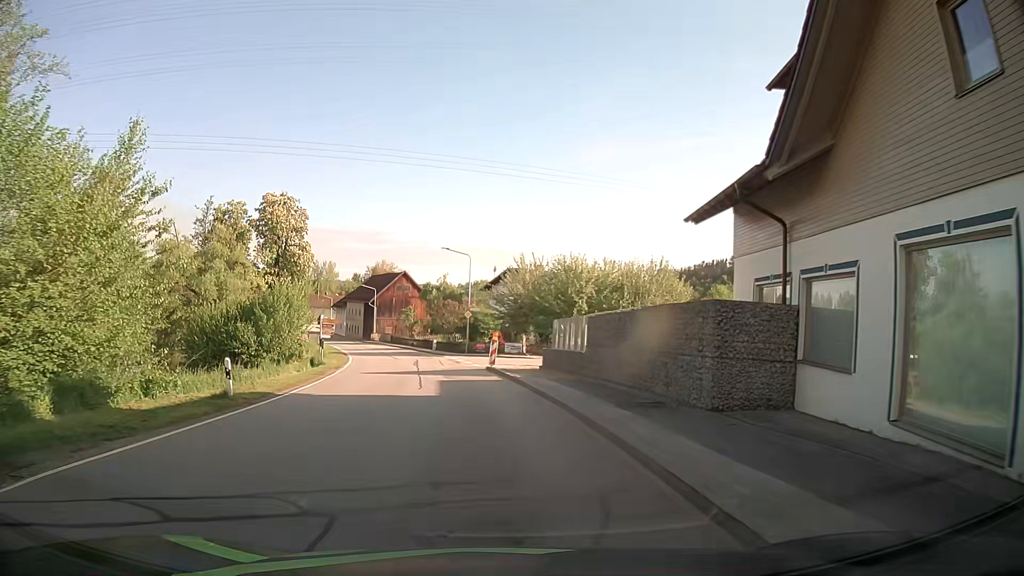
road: secondary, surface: asphalt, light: Day
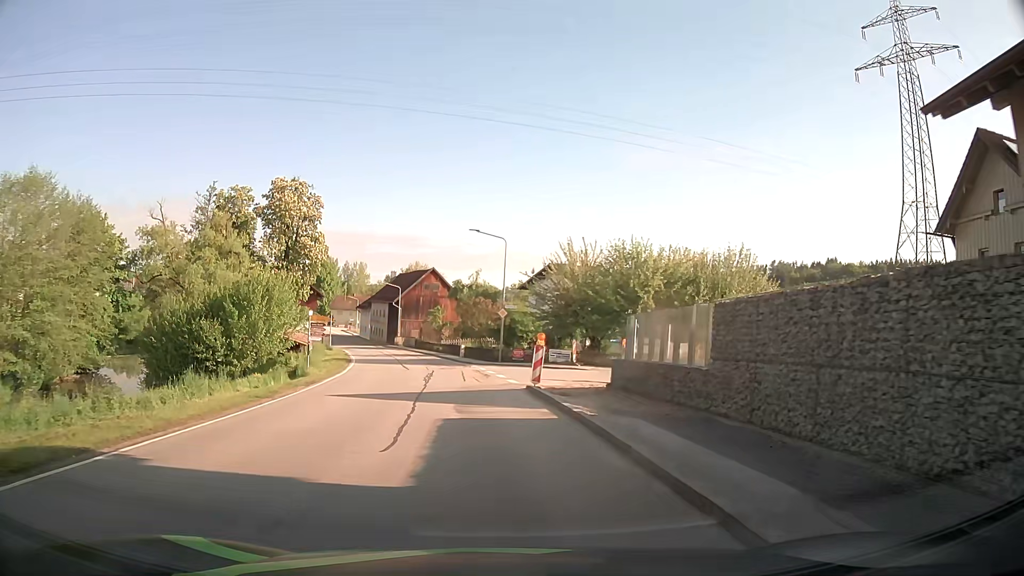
(-0.2, +10.0) m; -3°
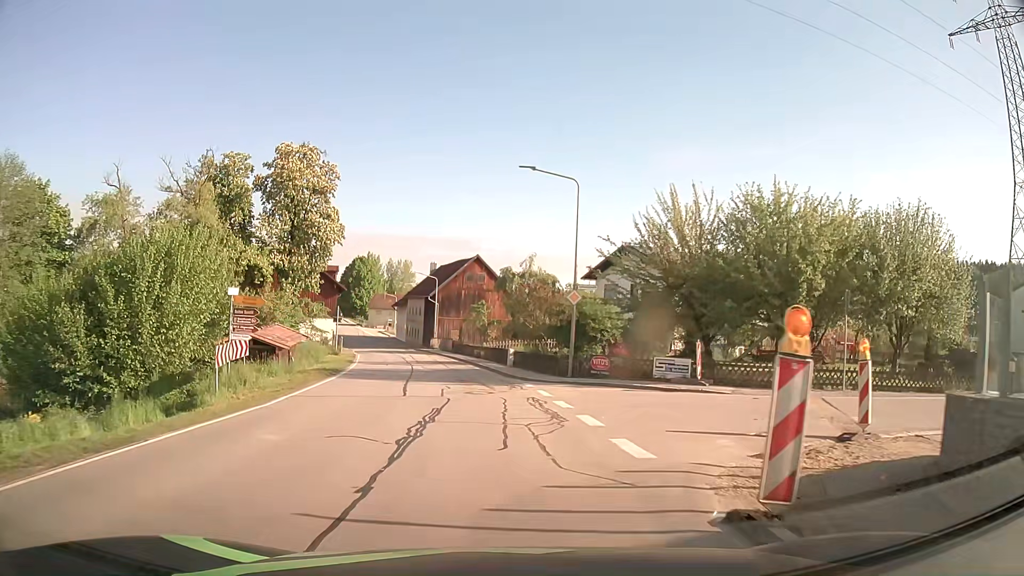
(-0.4, +14.8) m; -4°
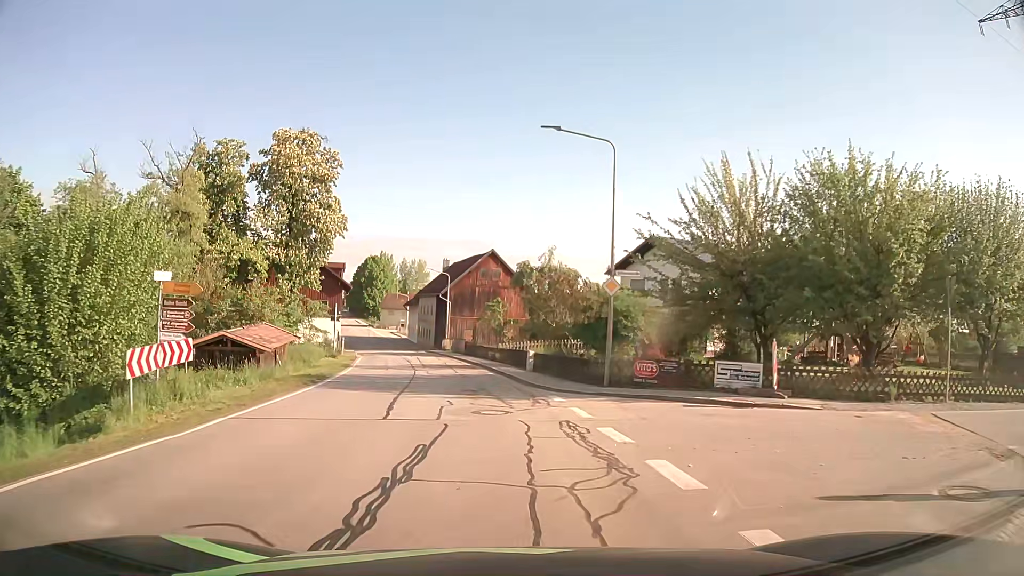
(-0.1, +4.9) m; -1°
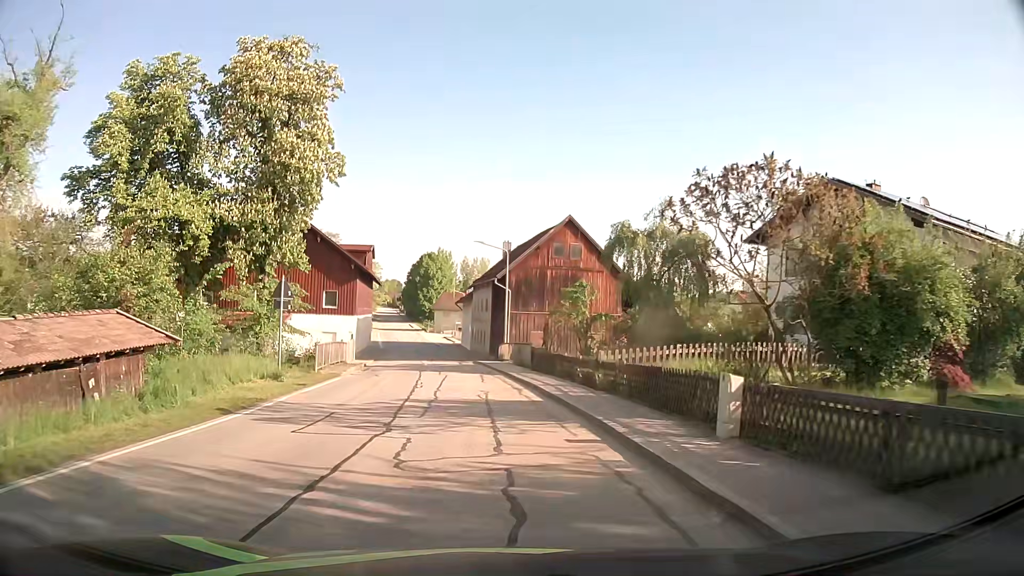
(-1.0, +19.9) m; -6°
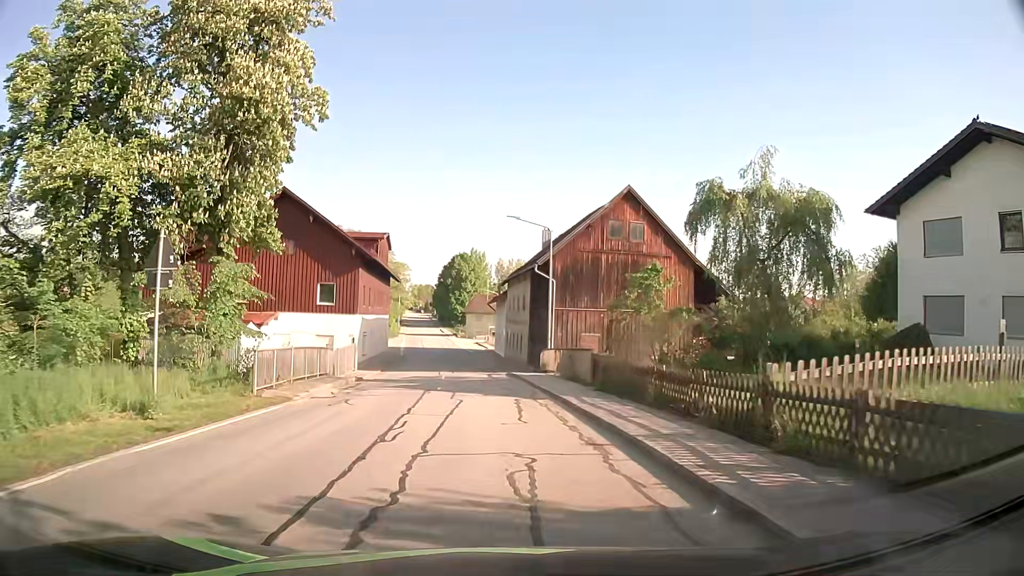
(-0.3, +10.2) m; -3°
